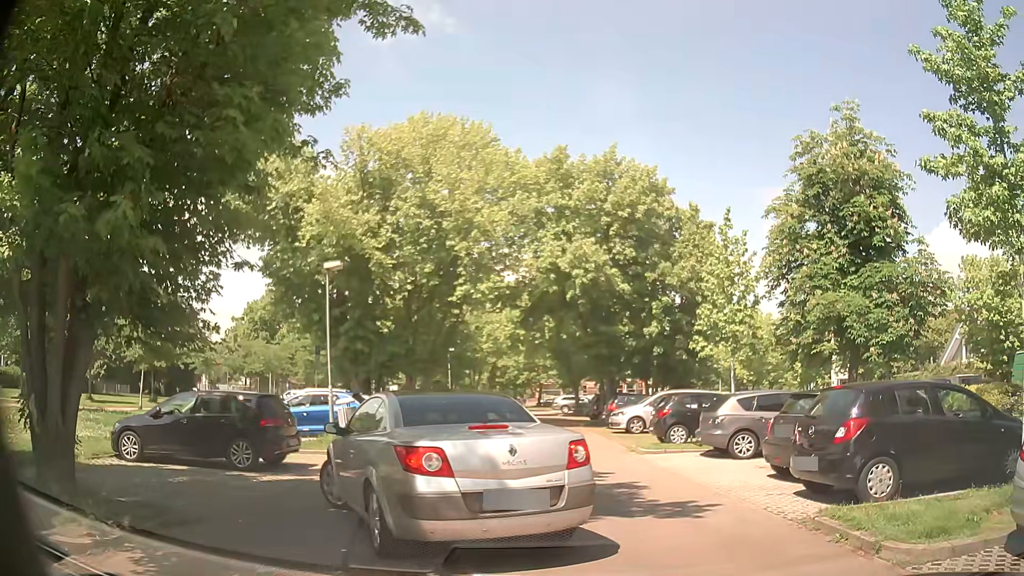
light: Day
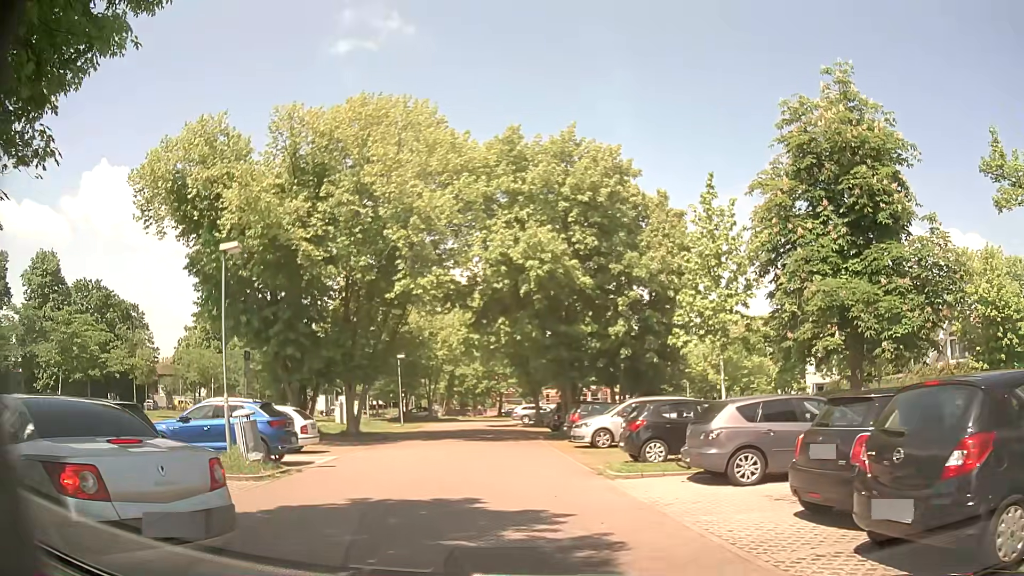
(+0.2, +3.8) m; +2°
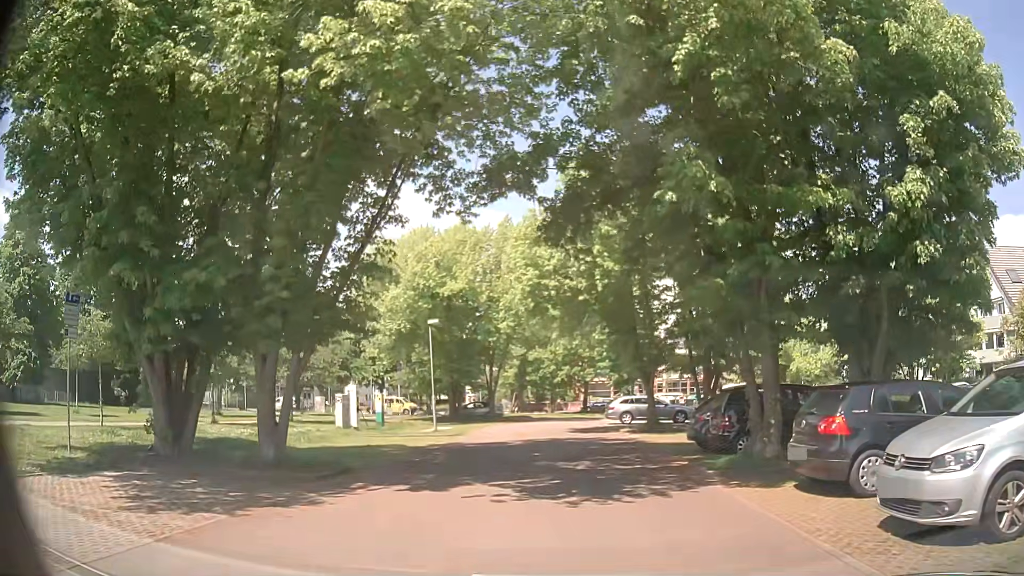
(-1.5, +16.6) m; -6°
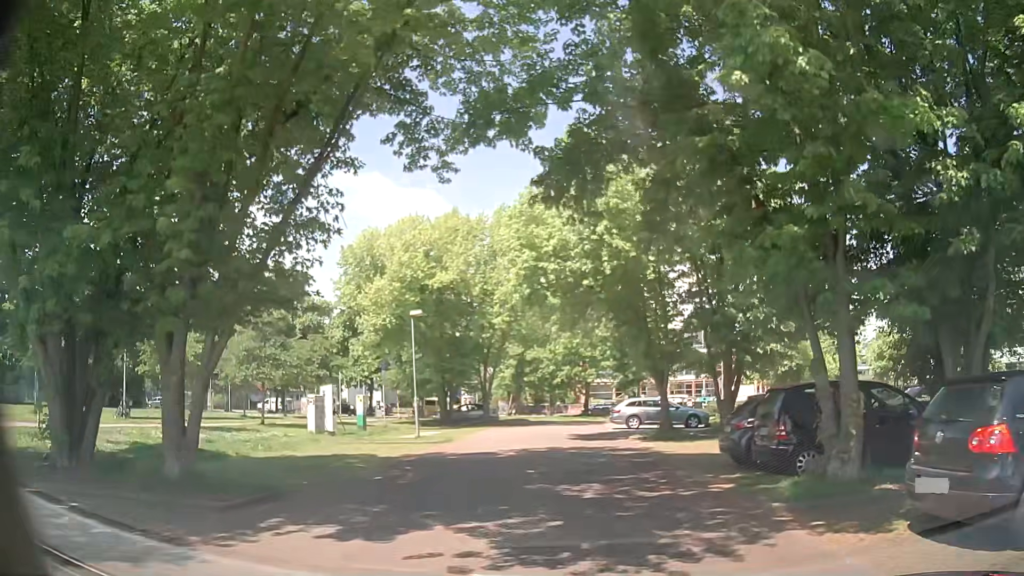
(0.0, +3.5) m; -1°
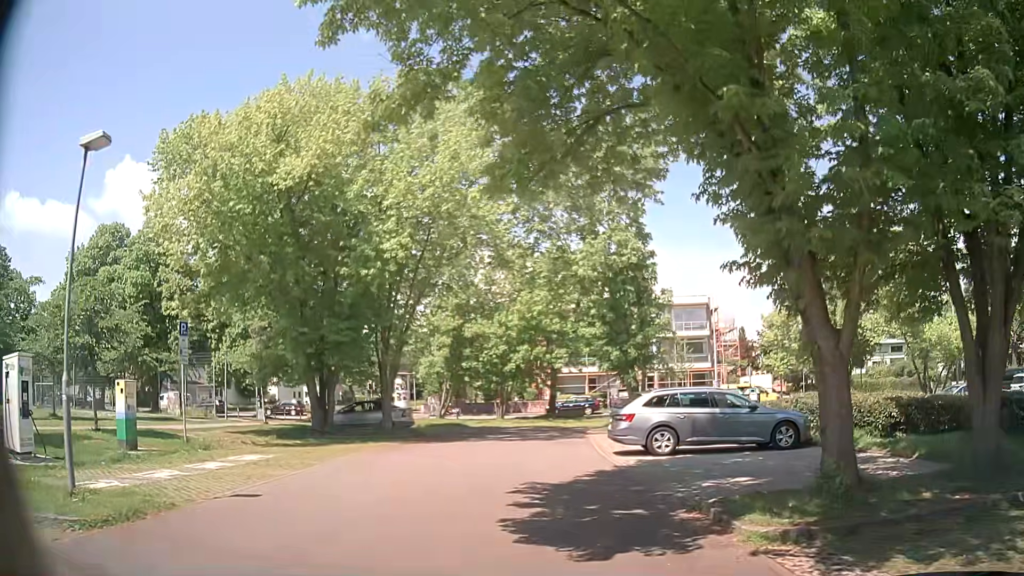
(+0.8, +17.1) m; +5°
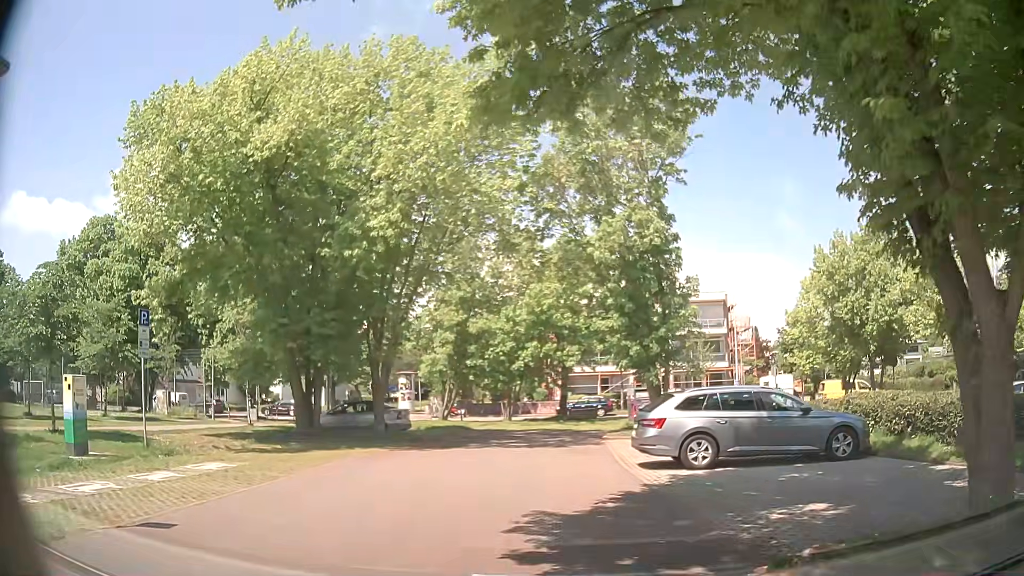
(-0.1, +2.6) m; -2°
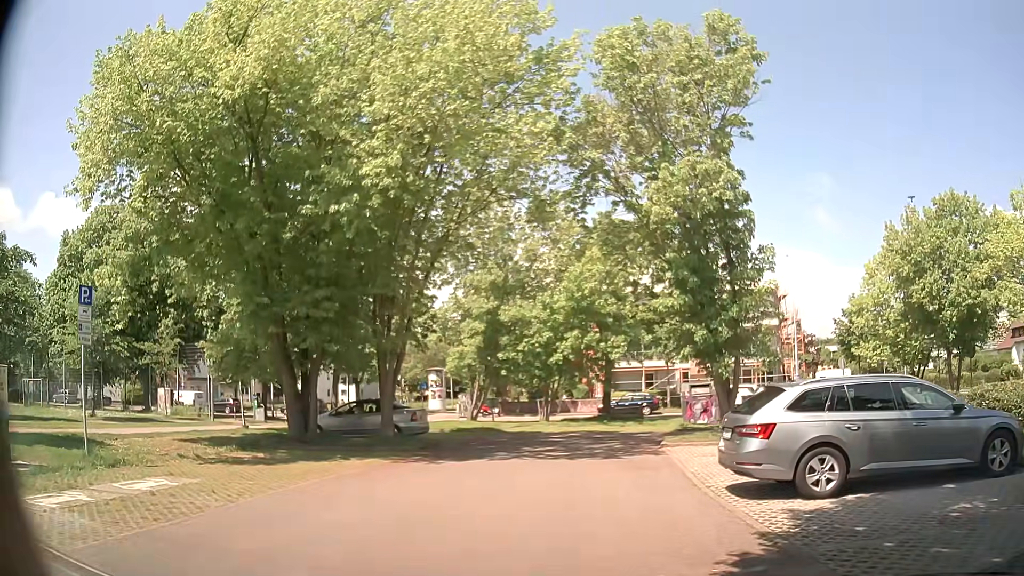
(-0.1, +3.9) m; -4°
